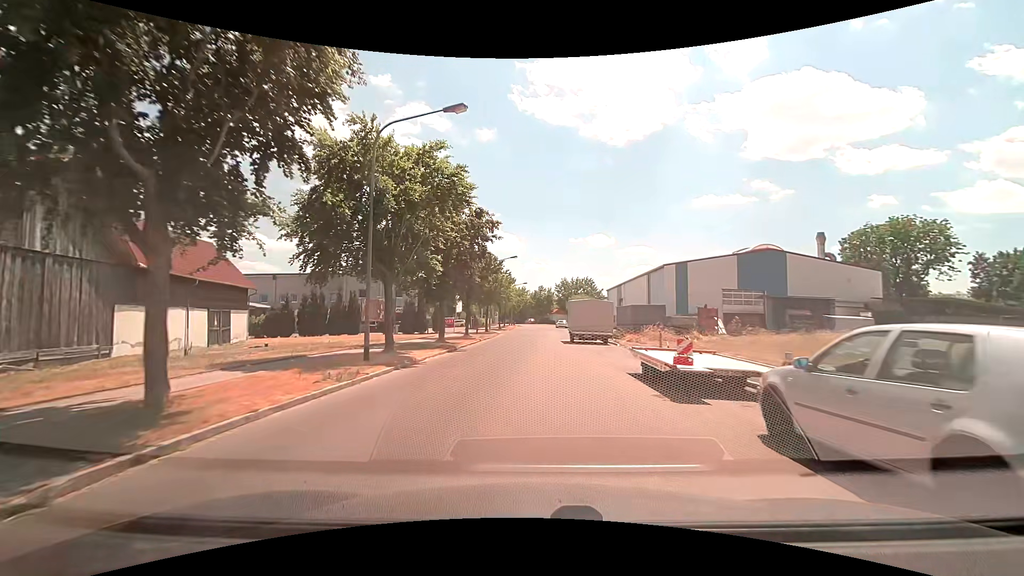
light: Day
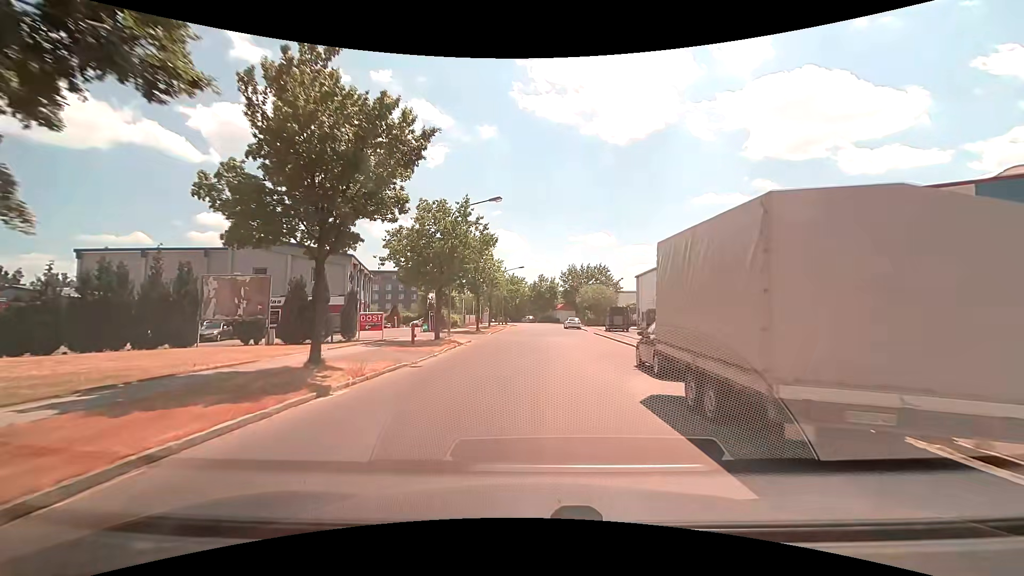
(+0.1, +26.7) m; 0°
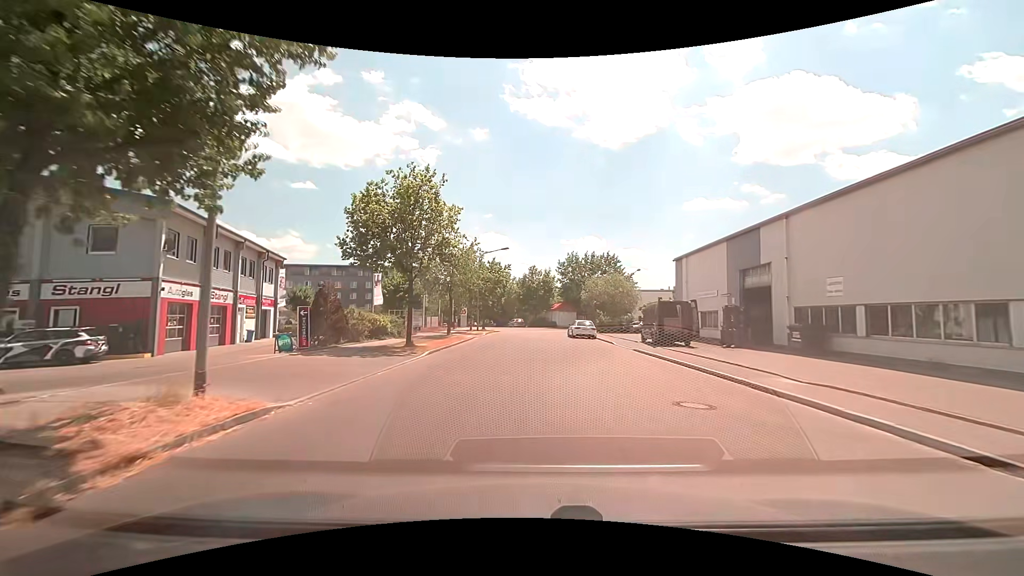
(+0.2, +21.9) m; +1°
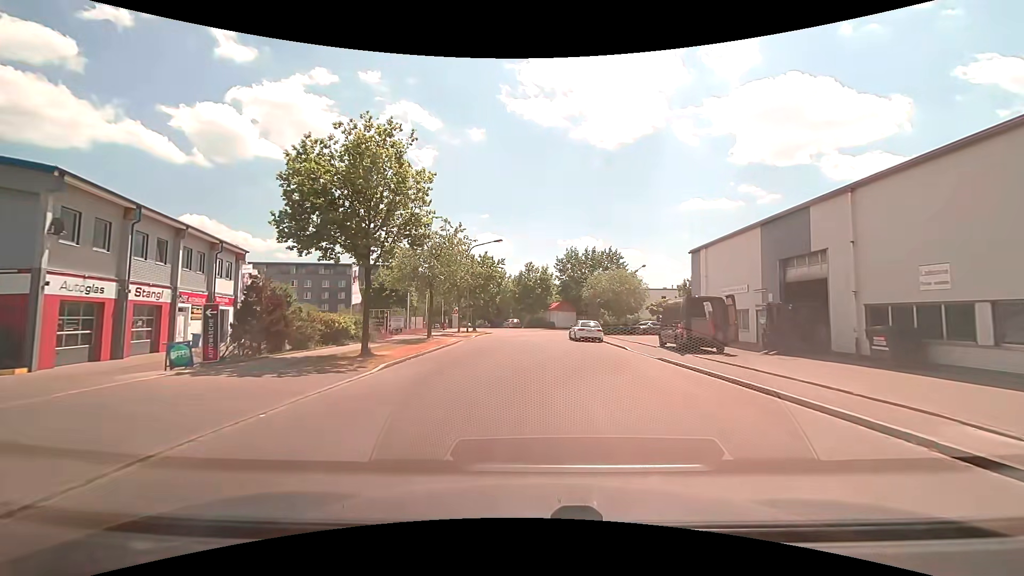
(0.0, +5.4) m; 0°
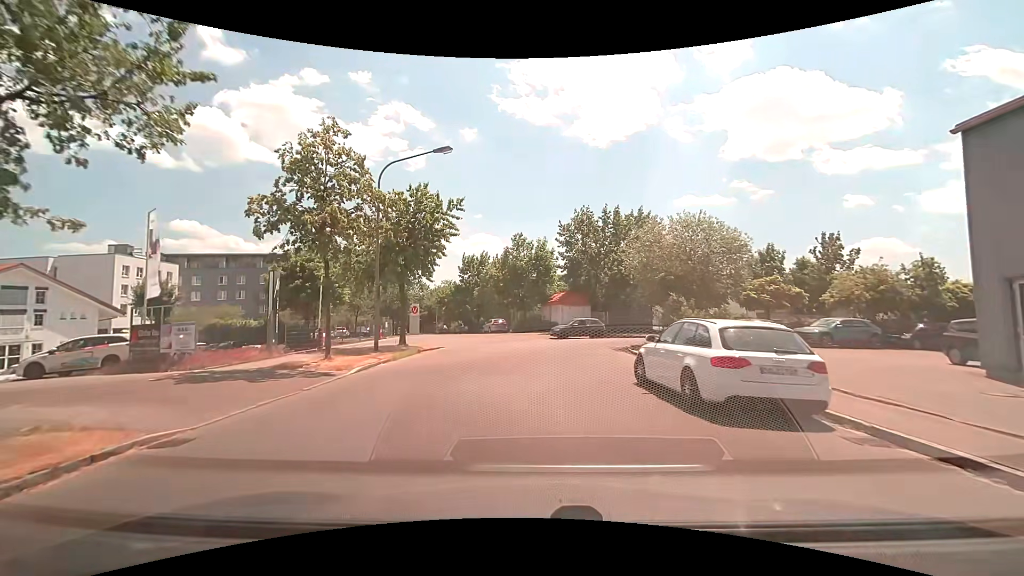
(+0.3, +24.8) m; +1°
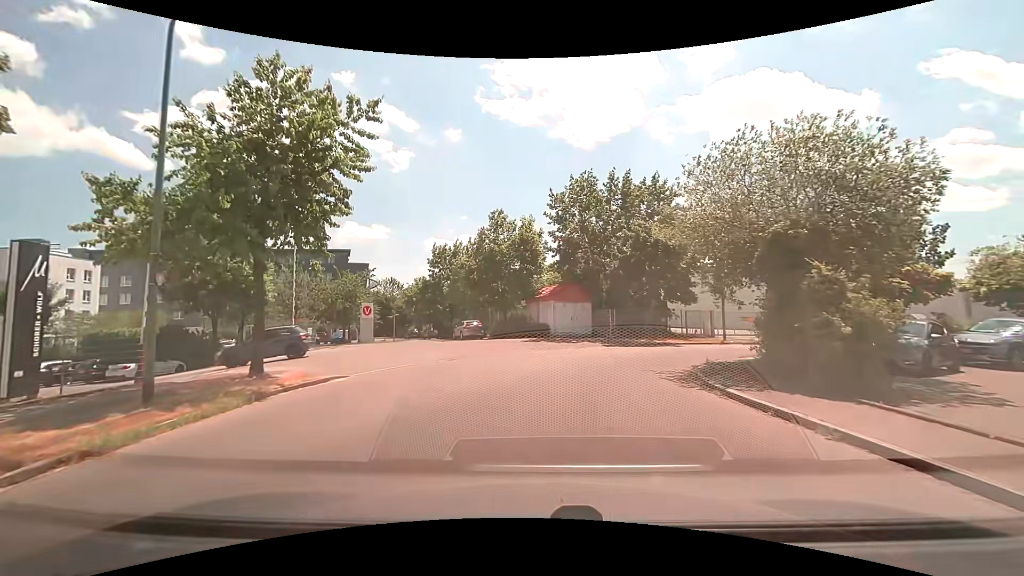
(+0.1, +11.3) m; +1°
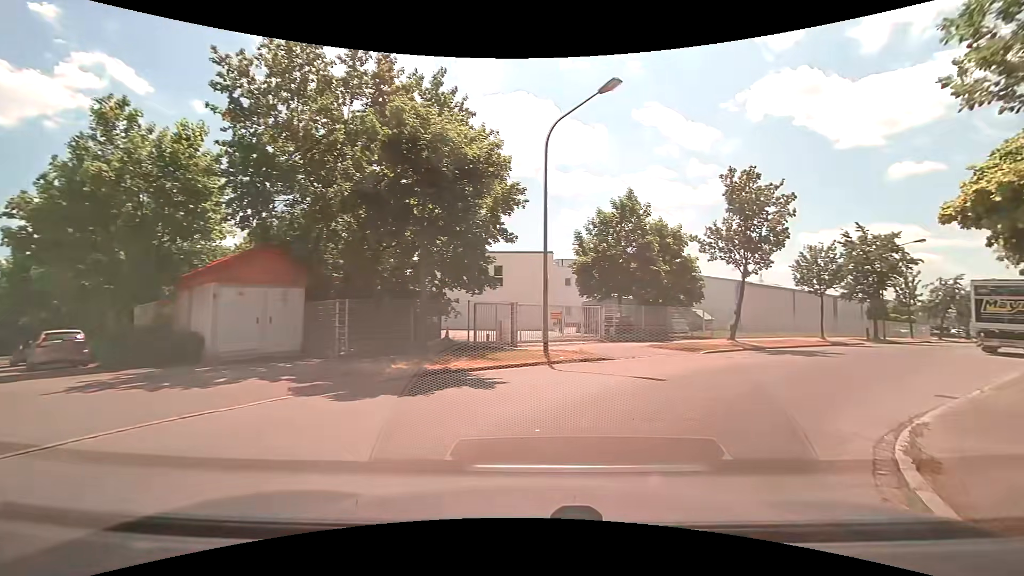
(+2.6, +16.3) m; +26°
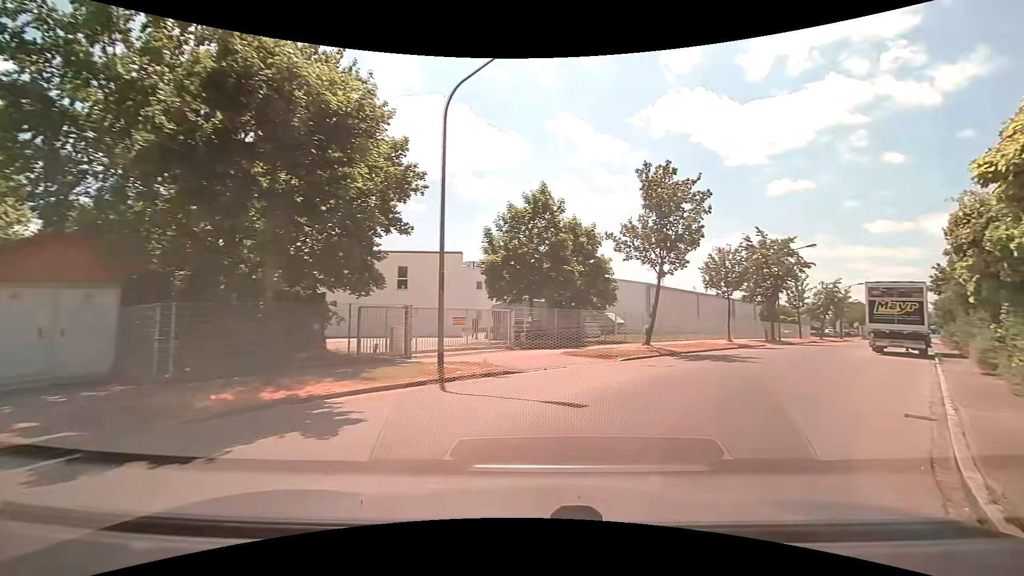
(+0.2, +3.1) m; +9°
(+3, +10) (+8, +18) (+13, +26) (+19, +34) (+26, +42) (+32, +50) (+38, +58) (+45, +65) (+52, +72) (+61, +75) m
